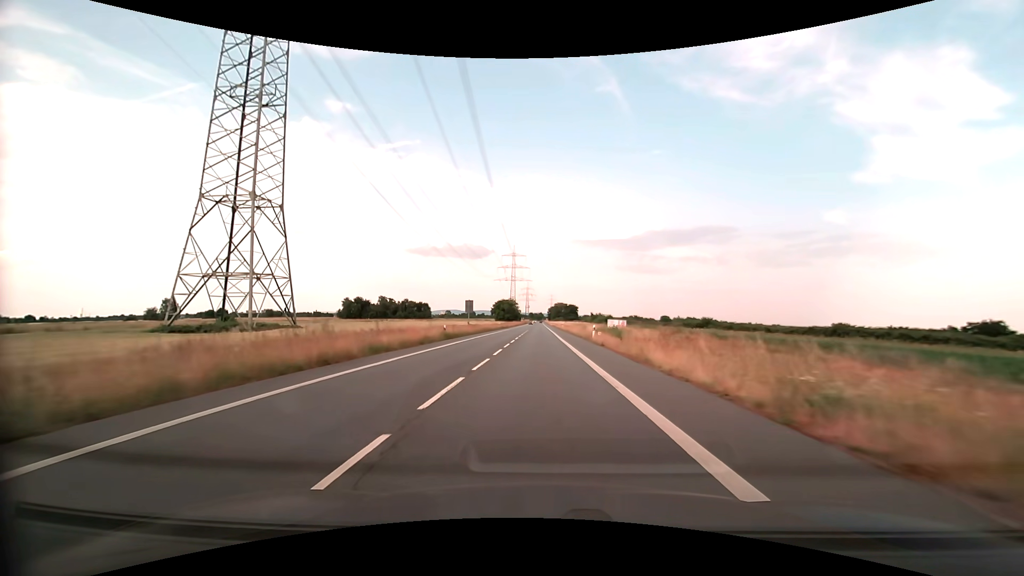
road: secondary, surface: asphalt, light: Day
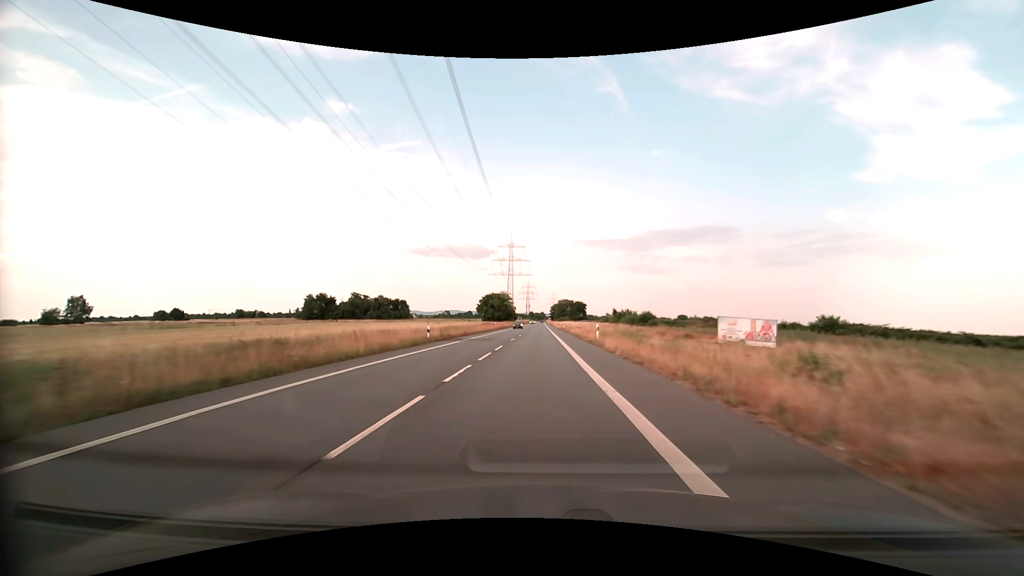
(+0.2, +56.7) m; 0°
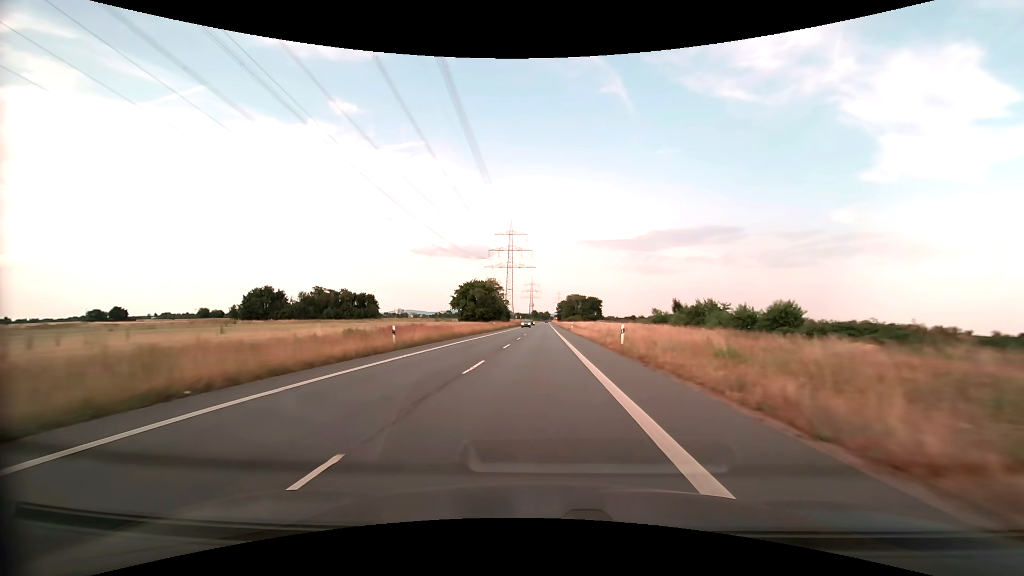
(-0.1, +58.6) m; -1°
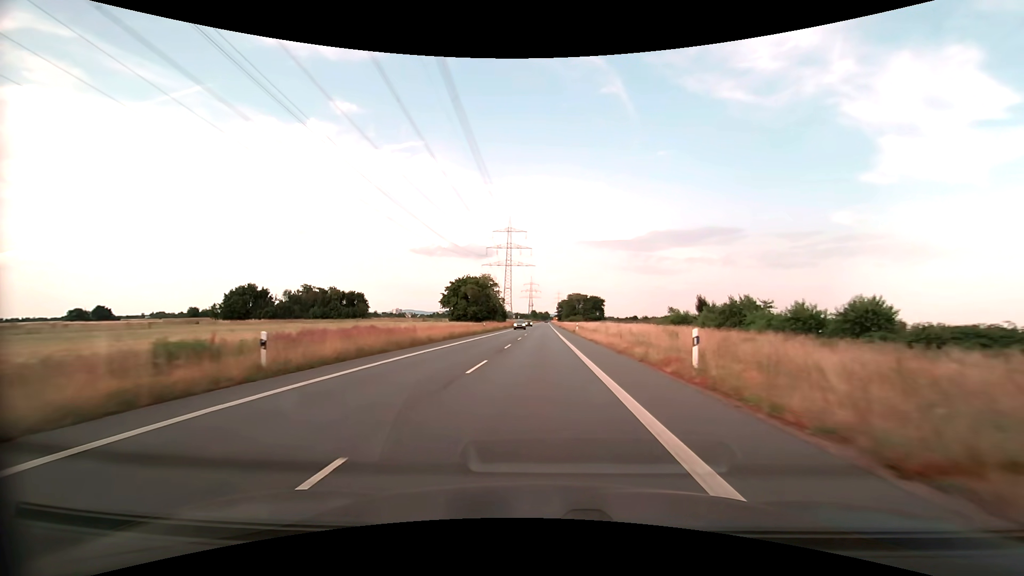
(0.0, +11.9) m; 0°
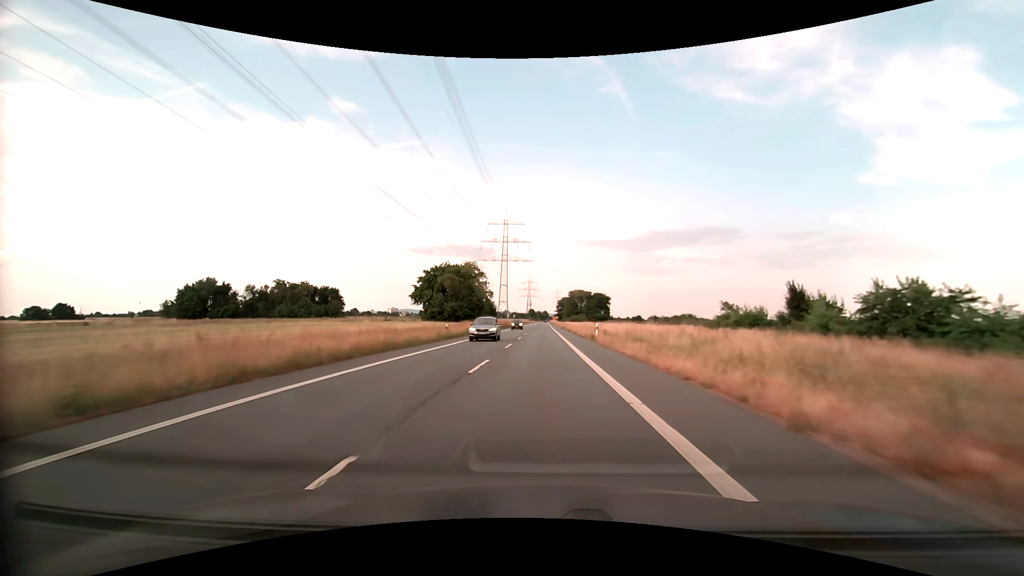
(0.0, +24.1) m; 0°
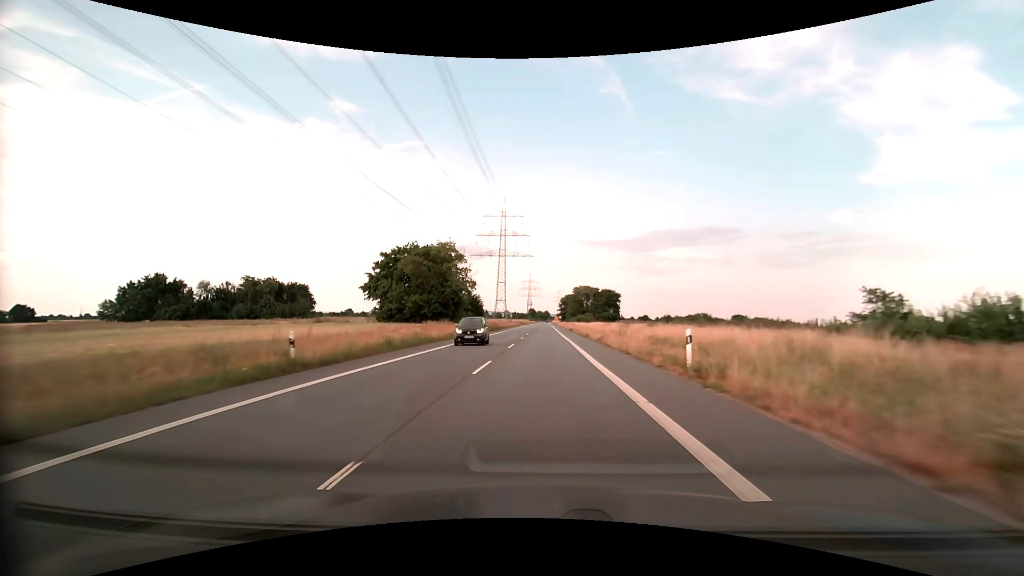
(+0.1, +24.3) m; 0°
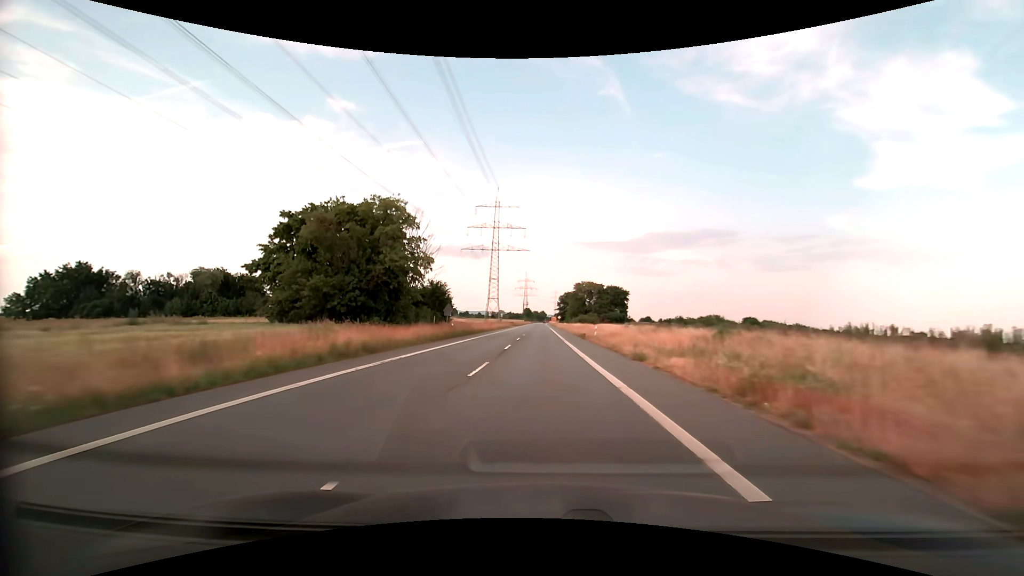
(+0.1, +24.6) m; +1°
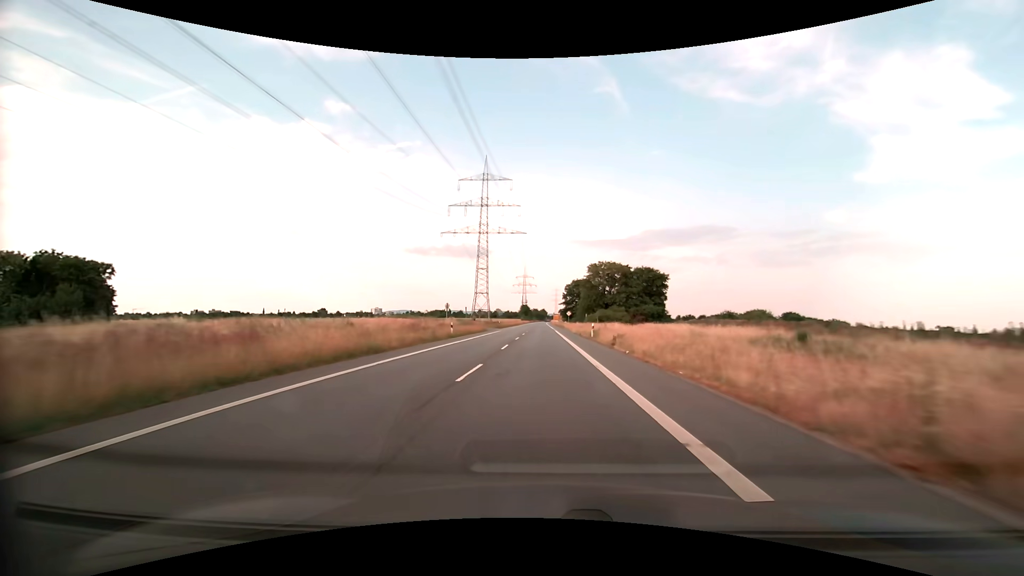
(0.0, +49.3) m; 0°
(0, +10) (0, +20) (0, +30) (0, +40) (0, +50) (0, +60) (0, +70) (0, +80) (0, +90) (0, +100) m
